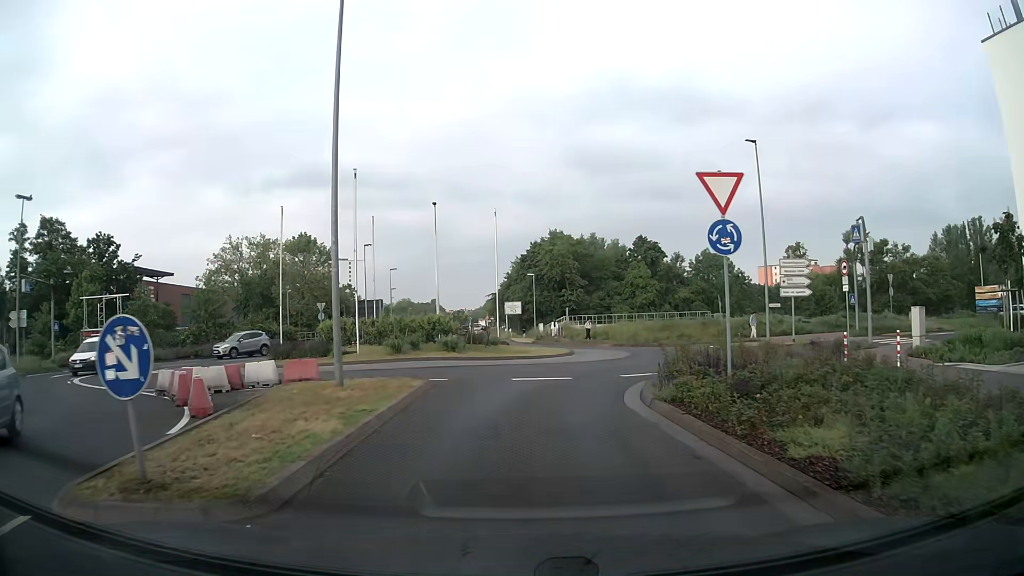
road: secondary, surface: asphalt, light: Day
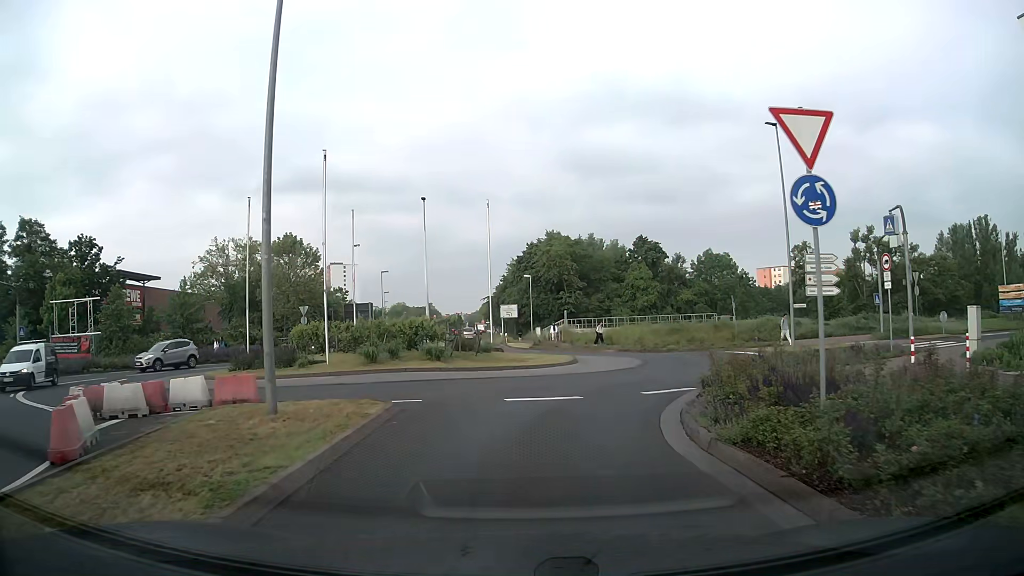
(+0.1, +3.6) m; +1°
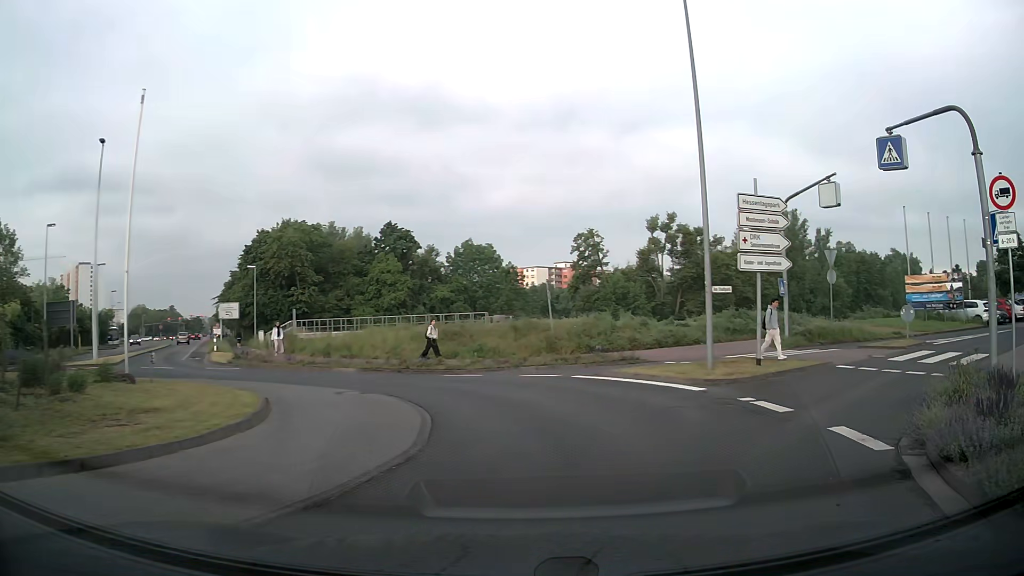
(+1.4, +15.3) m; +22°
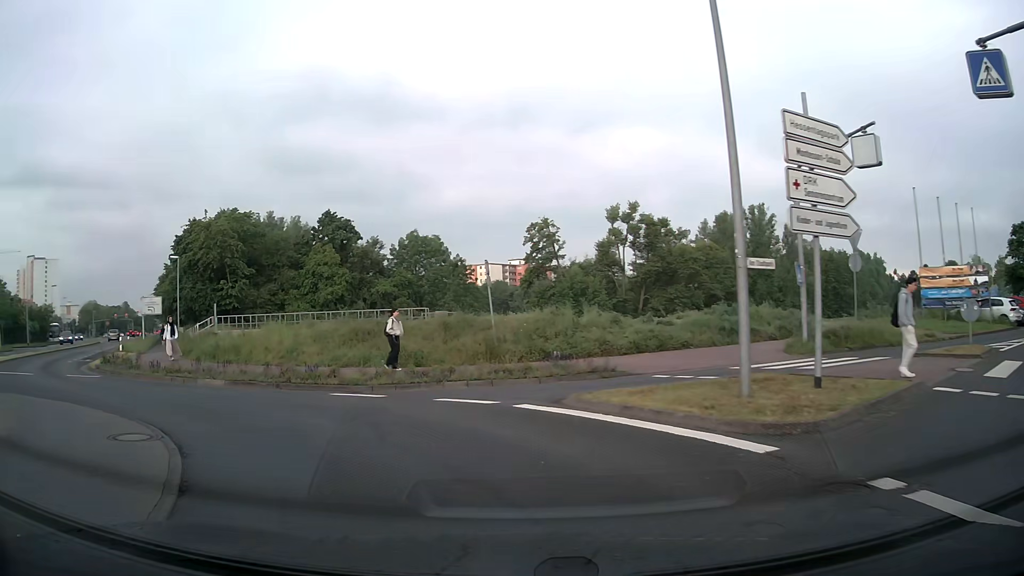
(+0.5, +6.5) m; +3°
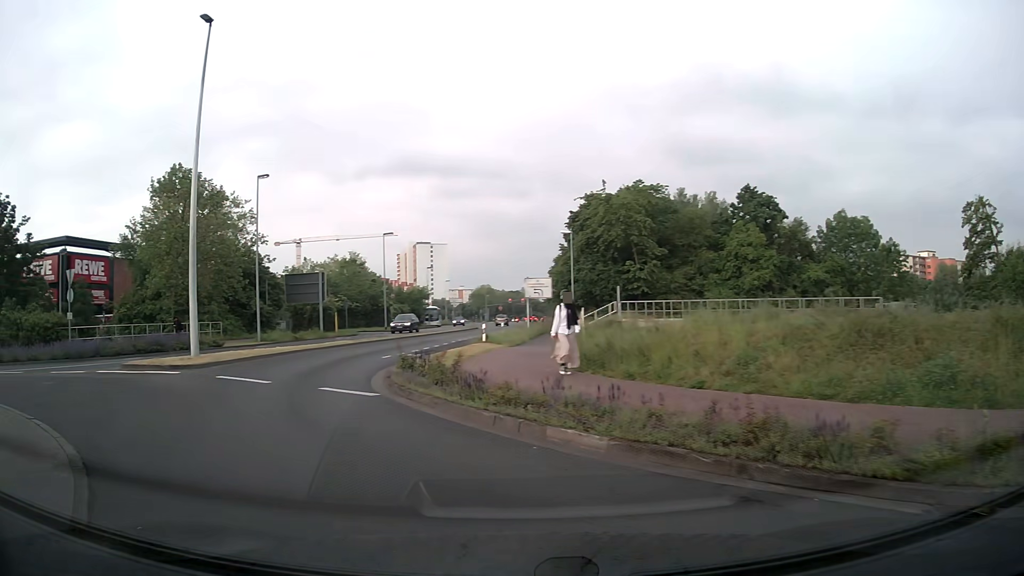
(-2.8, +9.1) m; -33°
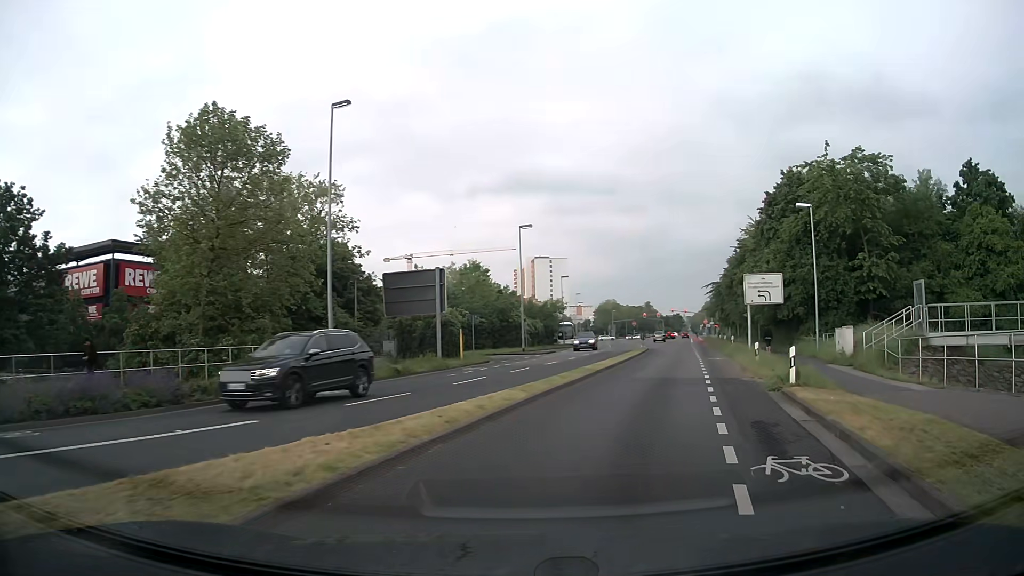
(-5.2, +17.0) m; -10°
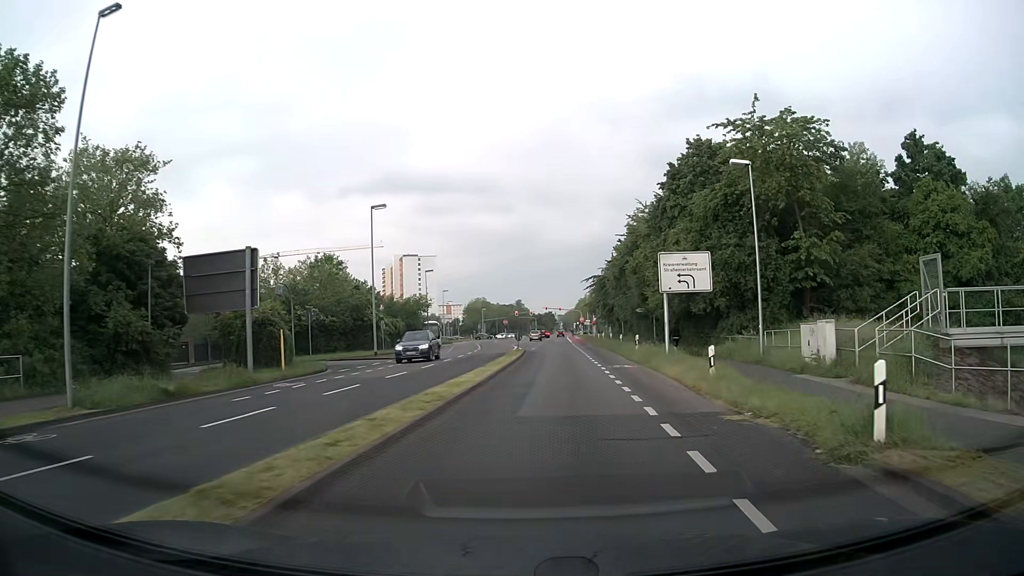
(+0.9, +9.1) m; +10°
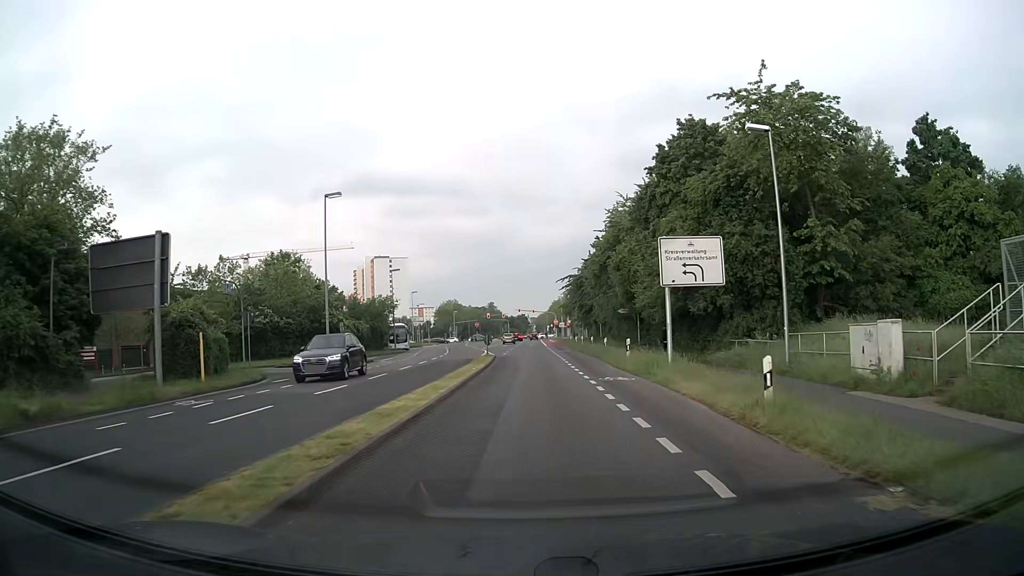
(+0.1, +5.2) m; +2°
(0, +10) (0, +20) (+1, +30) (+1, +40) (+1, +50) (+1, +60) (+1, +70) (+2, +80) (+2, +90) (+2, +100) m
